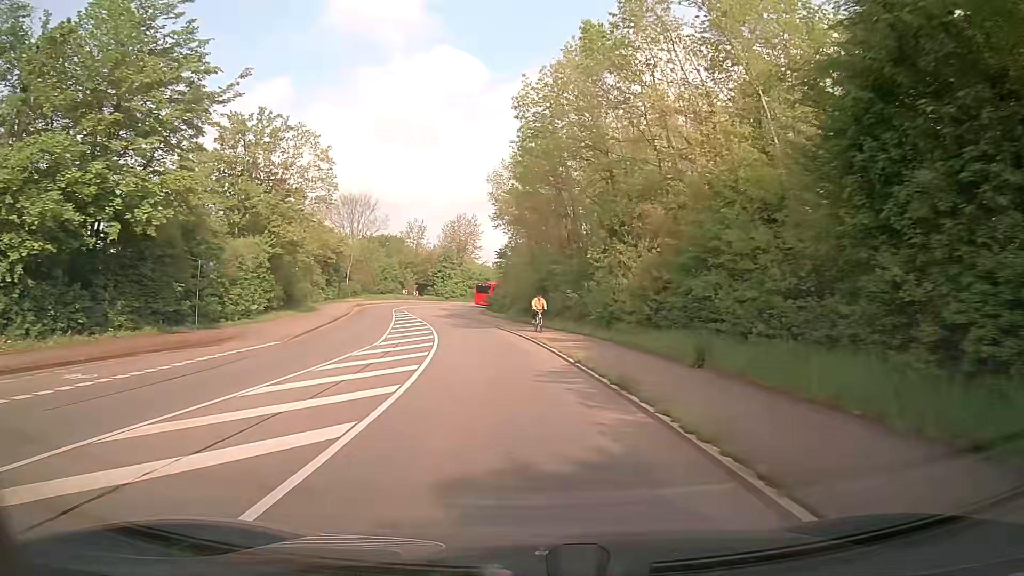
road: secondary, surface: asphalt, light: Day
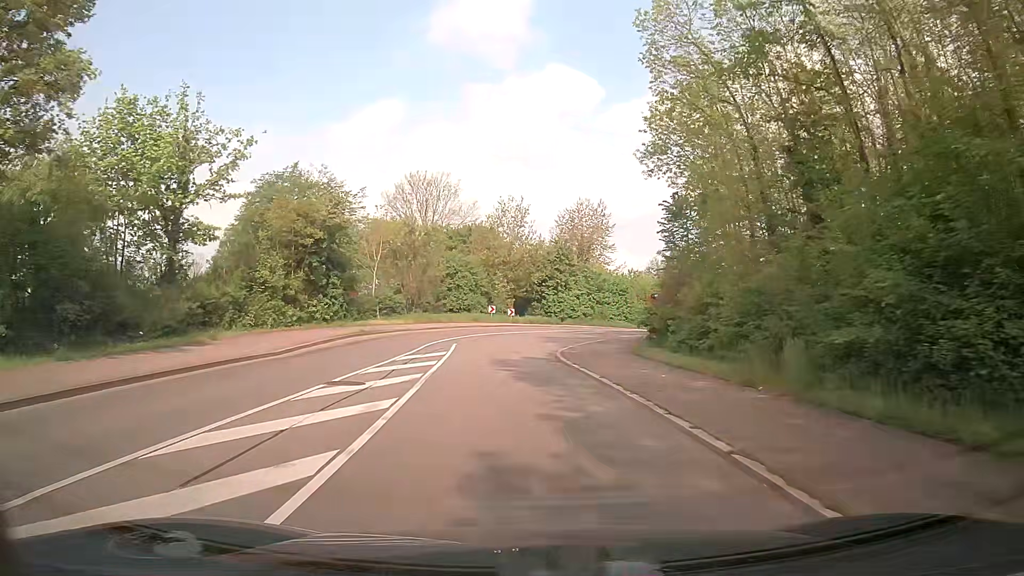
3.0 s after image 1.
(-3.3, +34.9) m; -11°
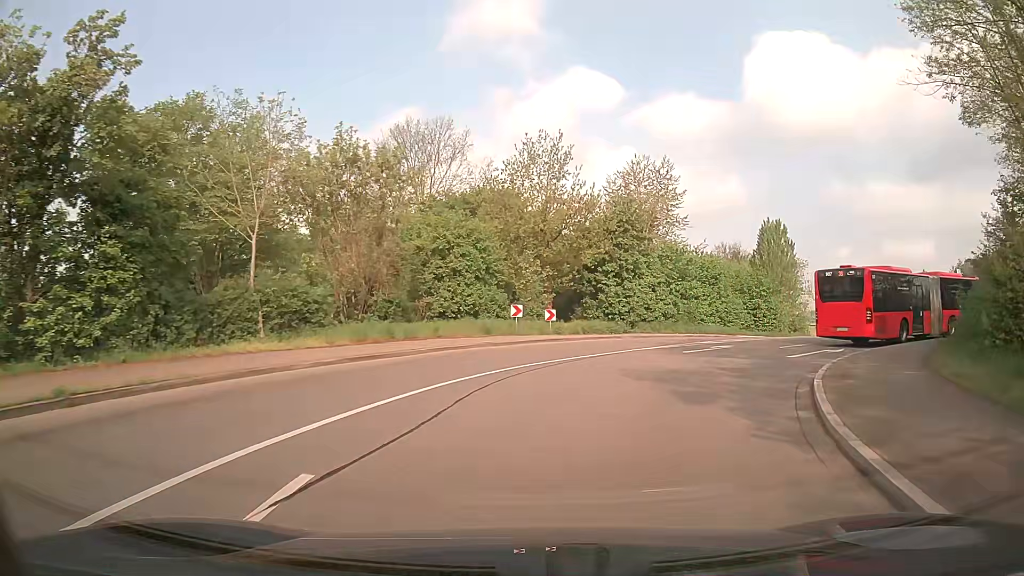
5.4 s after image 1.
(-1.1, +23.2) m; -3°
